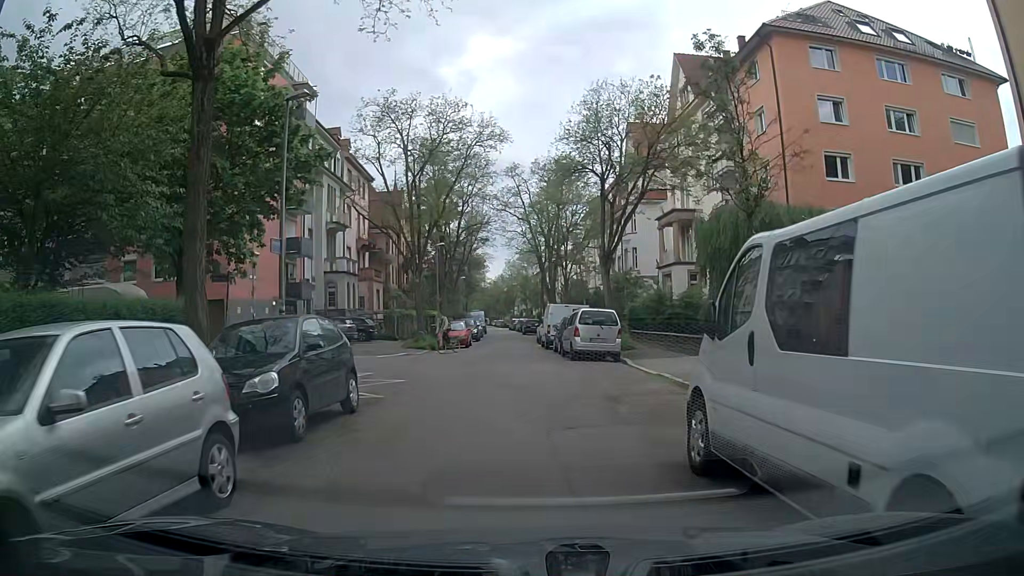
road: residential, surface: asphalt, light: Day
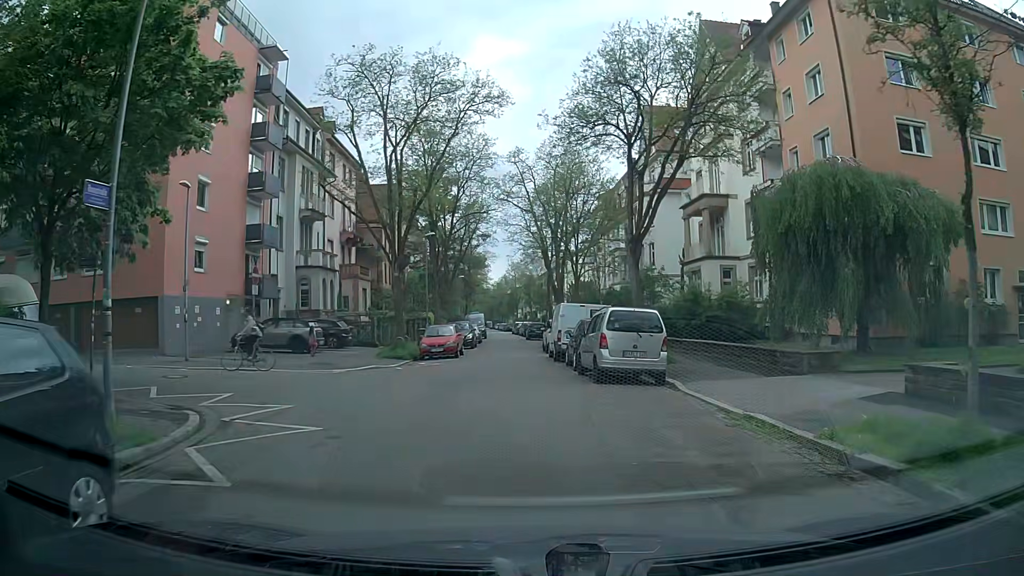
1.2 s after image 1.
(-0.1, +6.7) m; 0°
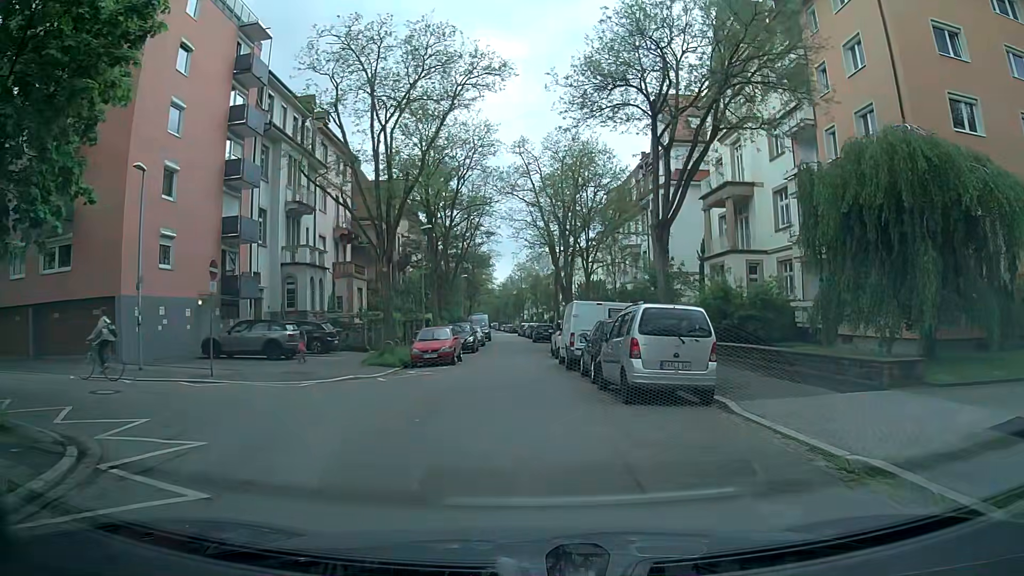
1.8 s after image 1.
(0.0, +3.6) m; -3°
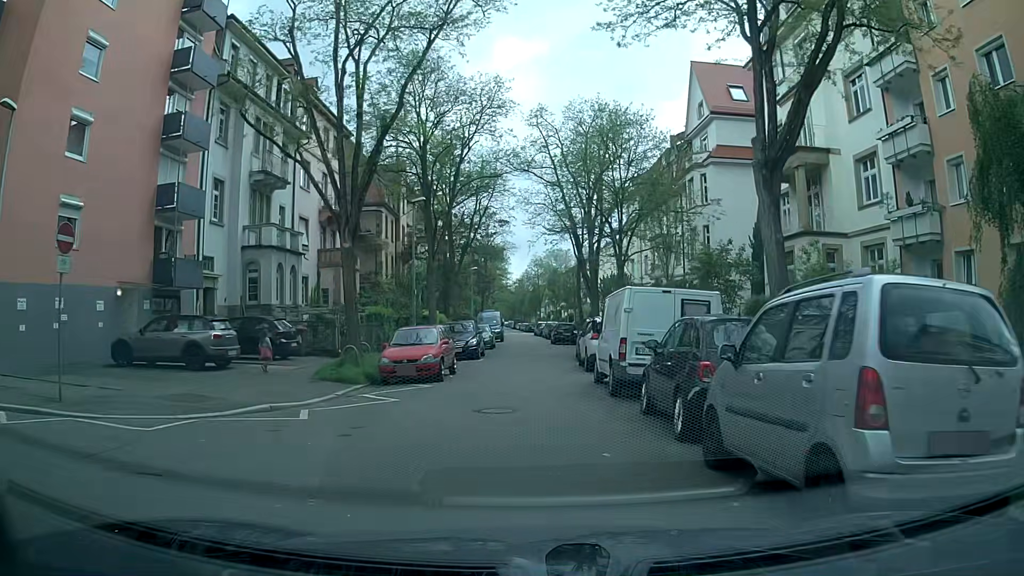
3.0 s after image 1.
(+0.1, +7.5) m; 0°
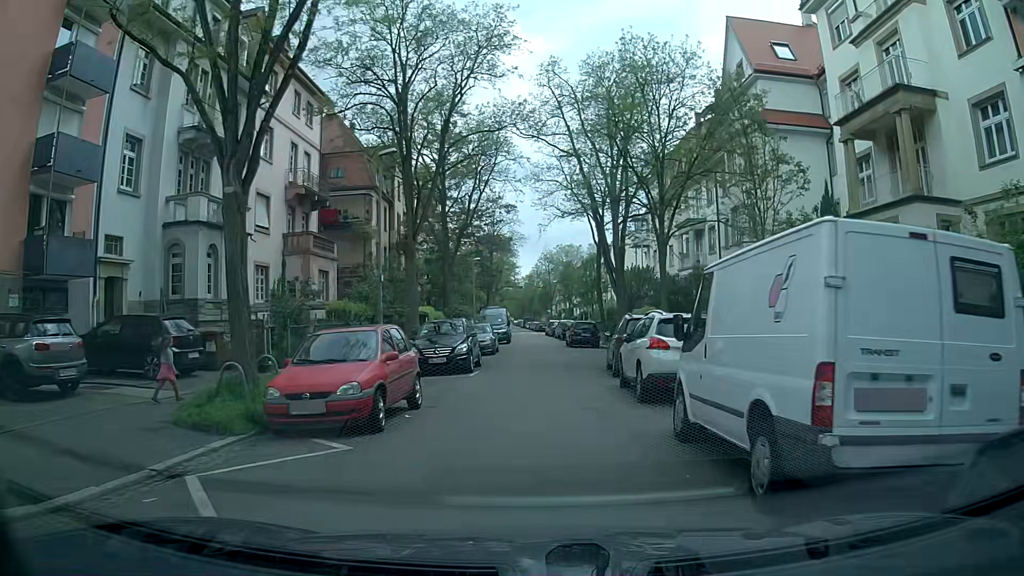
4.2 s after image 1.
(-0.1, +7.9) m; 0°
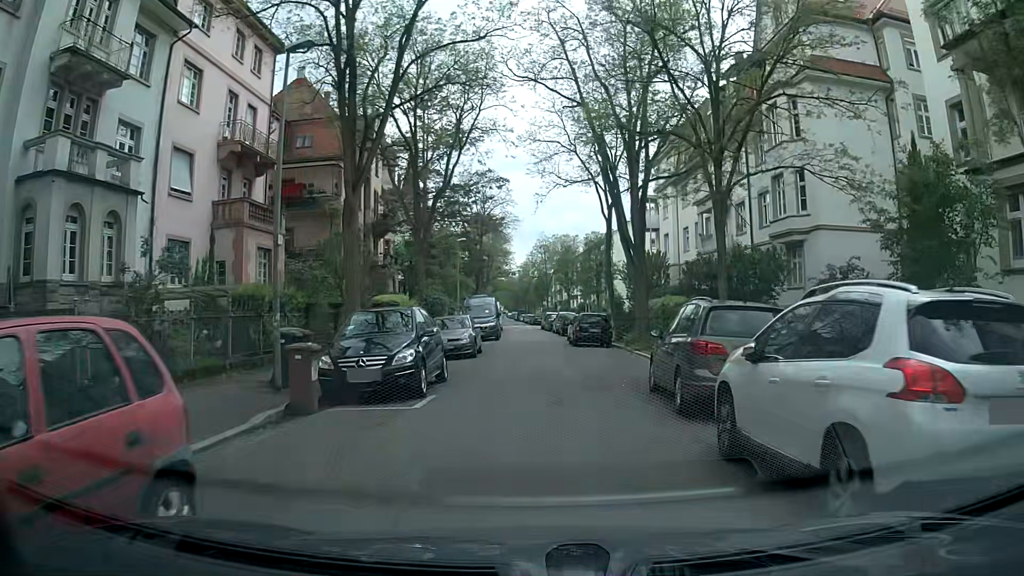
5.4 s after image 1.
(-0.1, +7.9) m; 0°
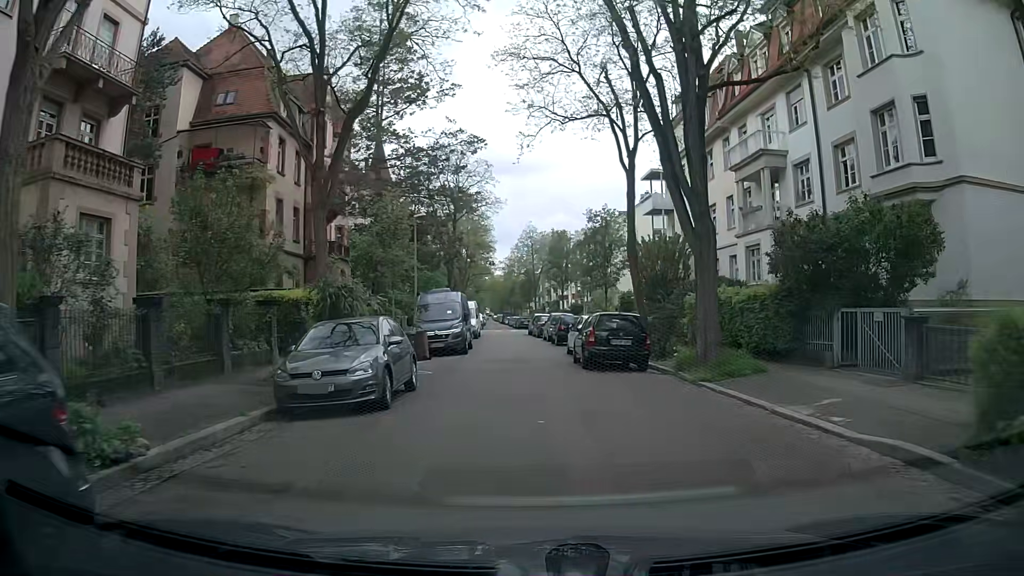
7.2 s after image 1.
(+0.1, +11.9) m; +1°
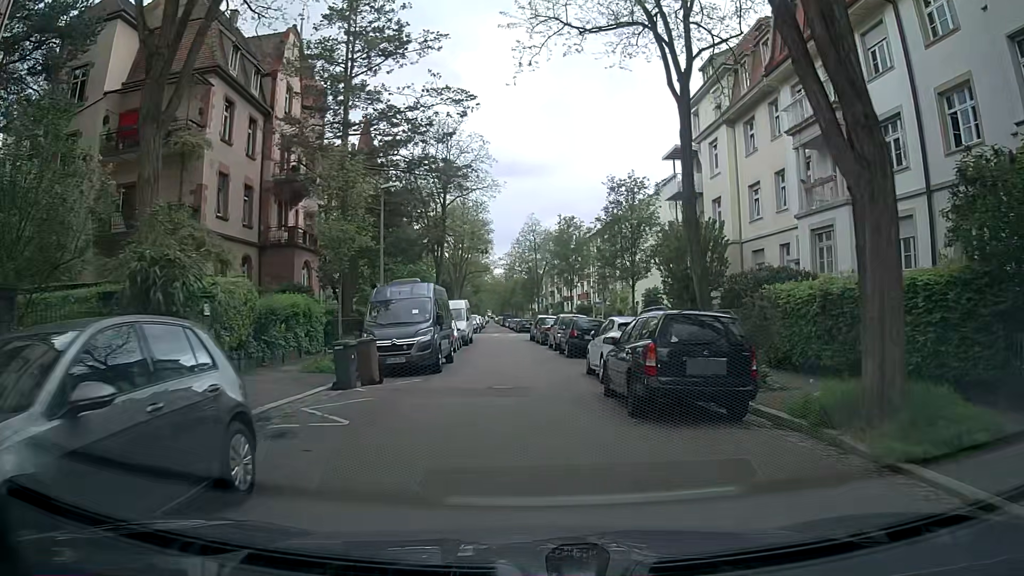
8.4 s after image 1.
(0.0, +8.0) m; 0°
(0, +10) (0, +20) (-1, +30) (-1, +40) (-1, +50) (-1, +60) (-2, +70) (-3, +80) (-4, +90) (-4, +100) m
